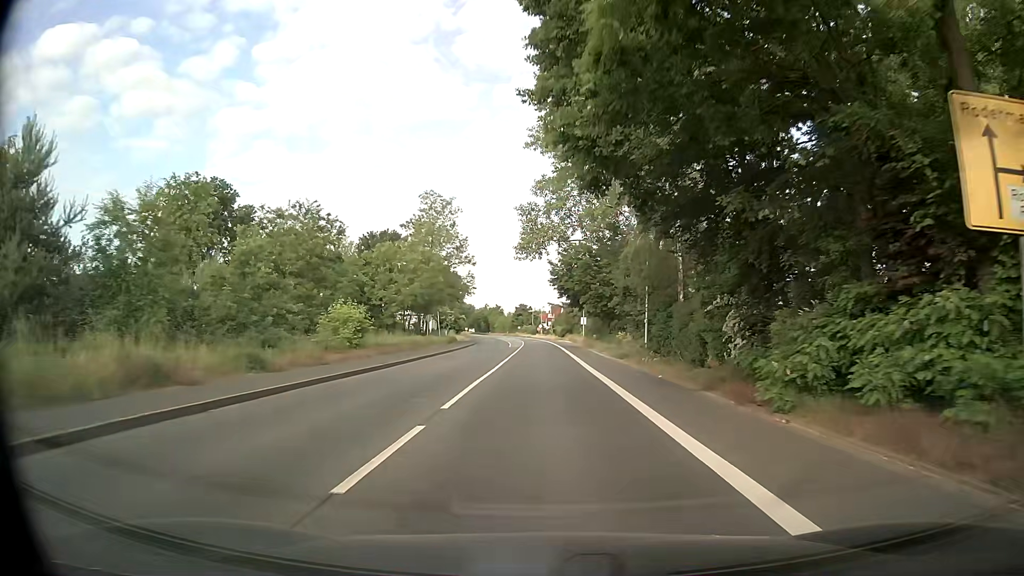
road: secondary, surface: asphalt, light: Day
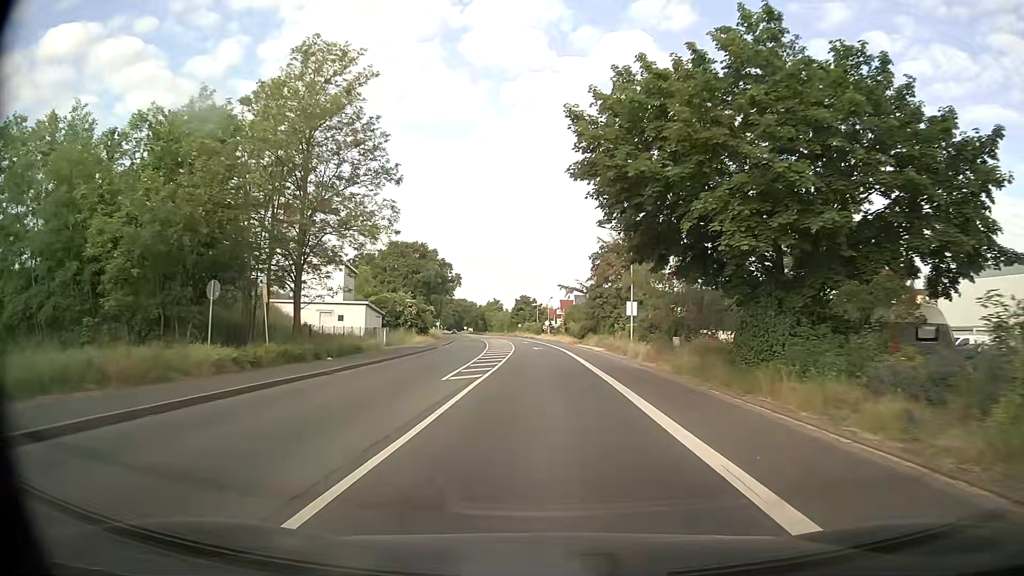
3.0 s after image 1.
(0.0, +41.0) m; 0°
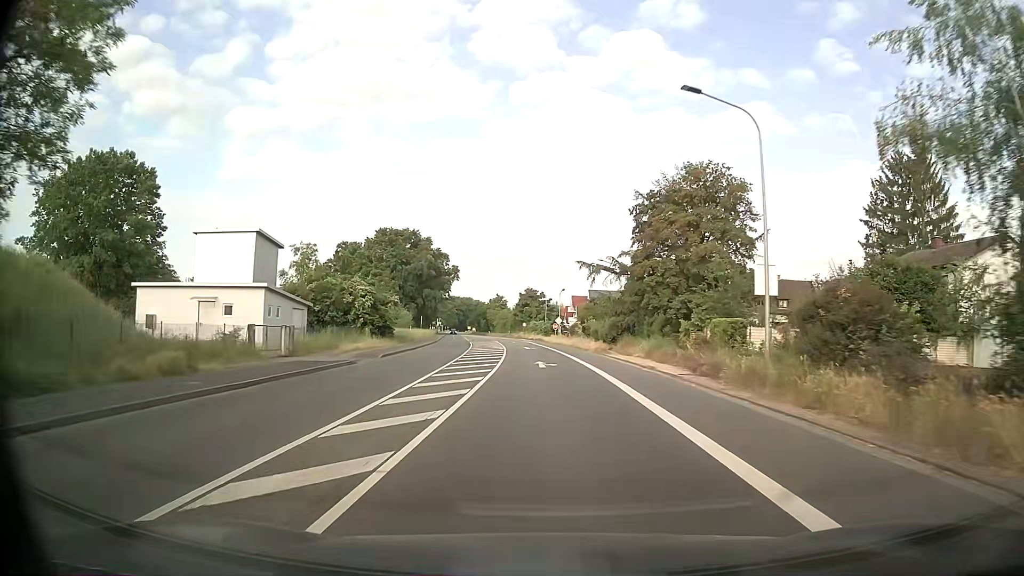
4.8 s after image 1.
(-0.2, +24.4) m; -1°
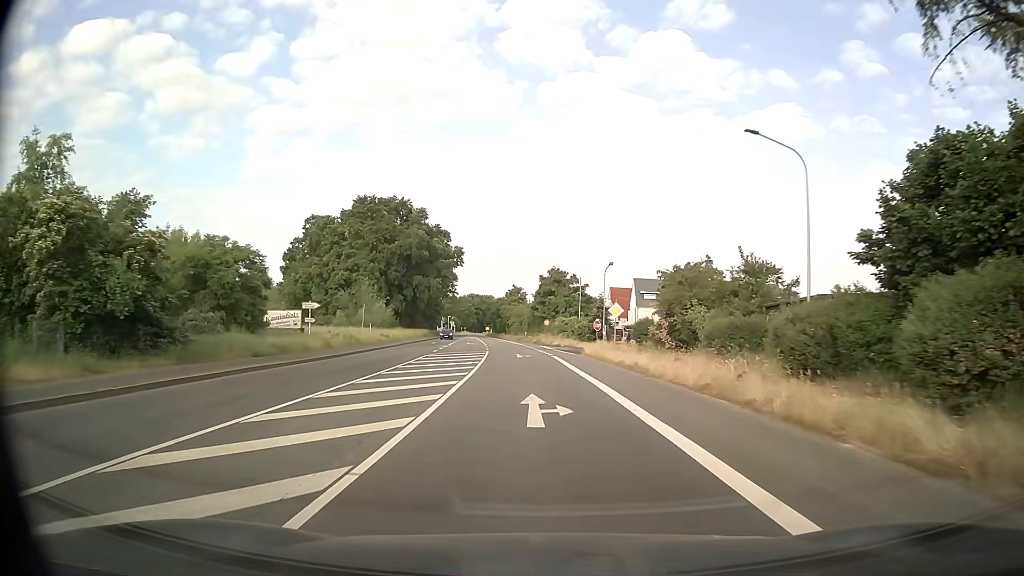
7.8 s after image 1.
(-0.3, +40.4) m; -2°
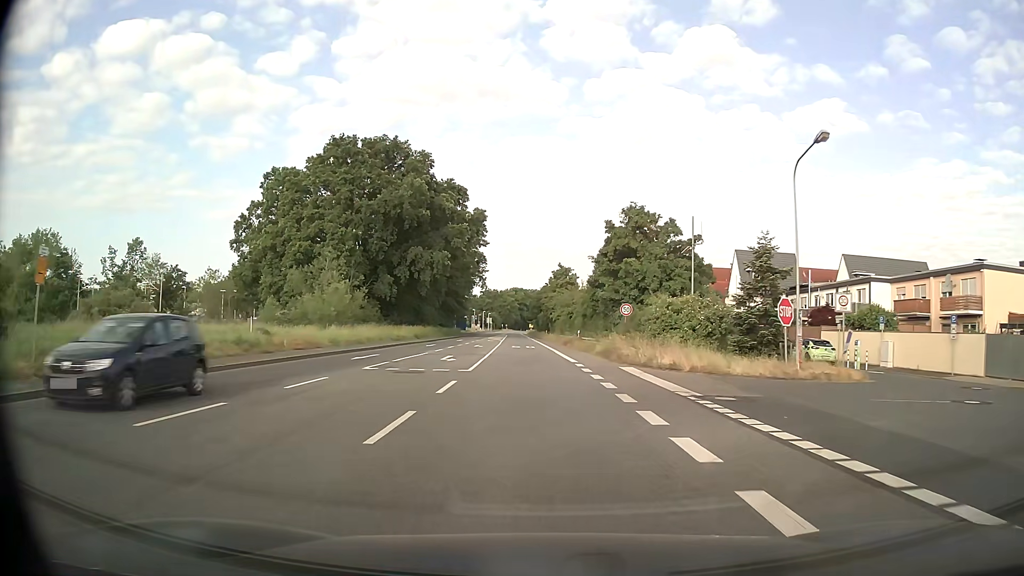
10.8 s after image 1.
(-1.3, +39.9) m; -4°
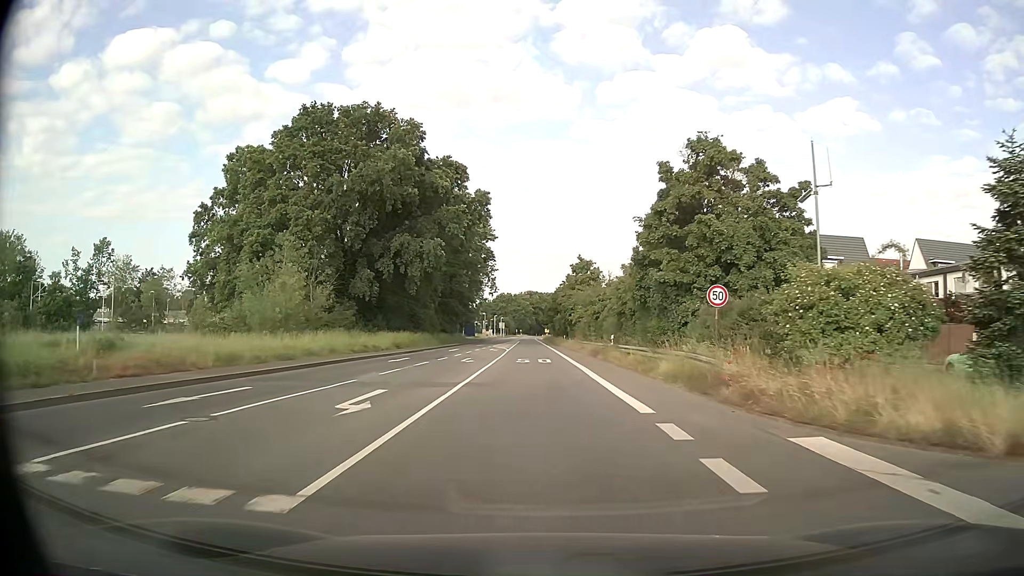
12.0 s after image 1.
(-0.2, +15.8) m; -1°
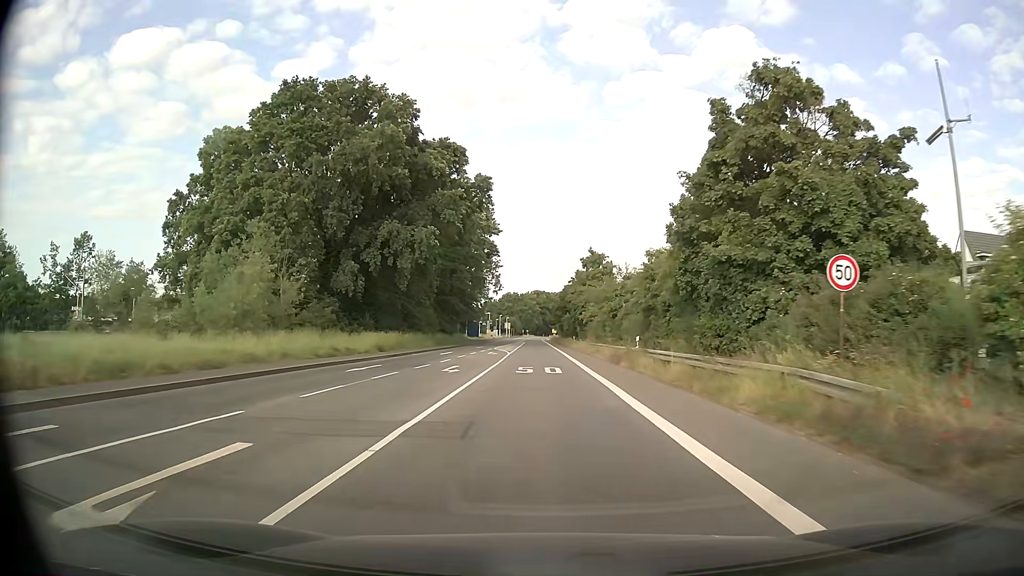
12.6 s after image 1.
(0.0, +7.8) m; -1°
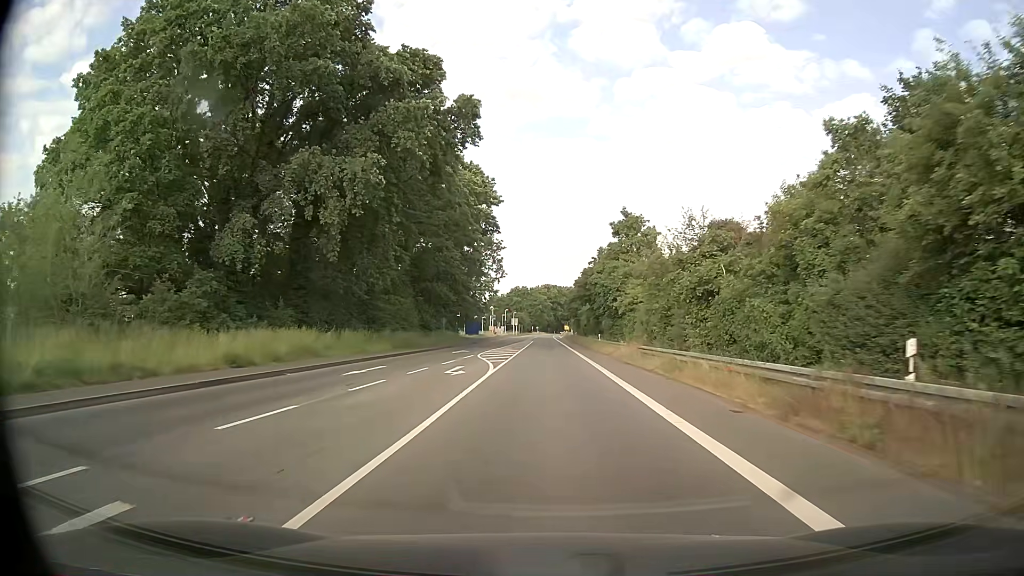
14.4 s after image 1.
(-0.3, +23.3) m; -1°
(0, +10) (0, +20) (0, +30) (0, +40) (0, +50) (+1, +60) (+1, +70) (+1, +80) (0, +90) (+1, +100) m
